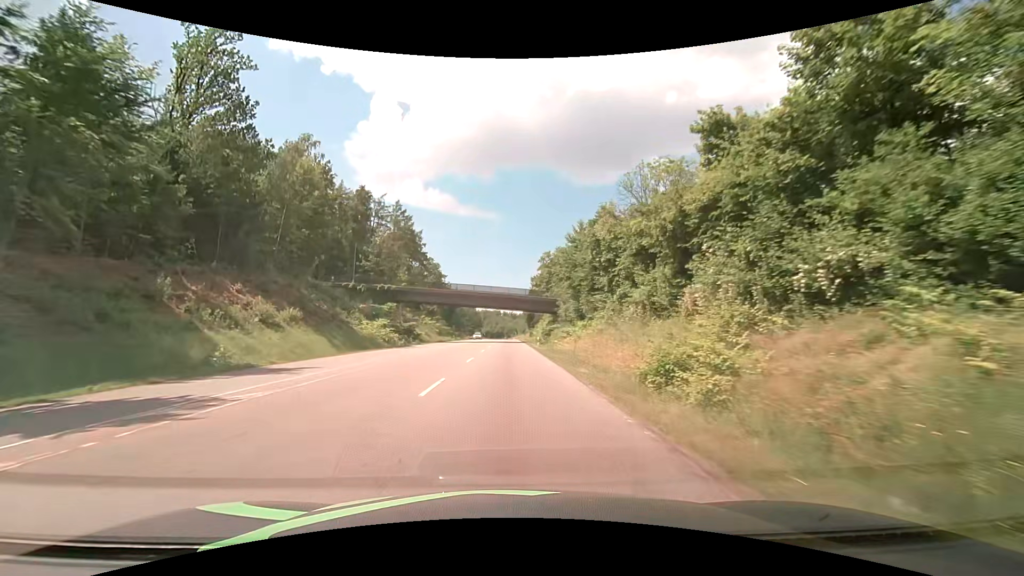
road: secondary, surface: asphalt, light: Day
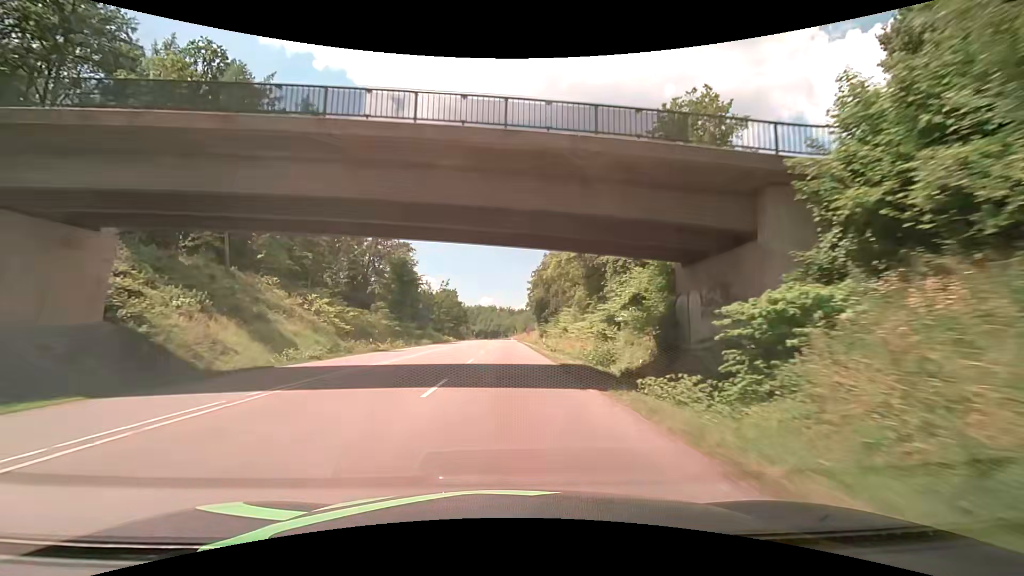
(+0.2, +58.1) m; +1°
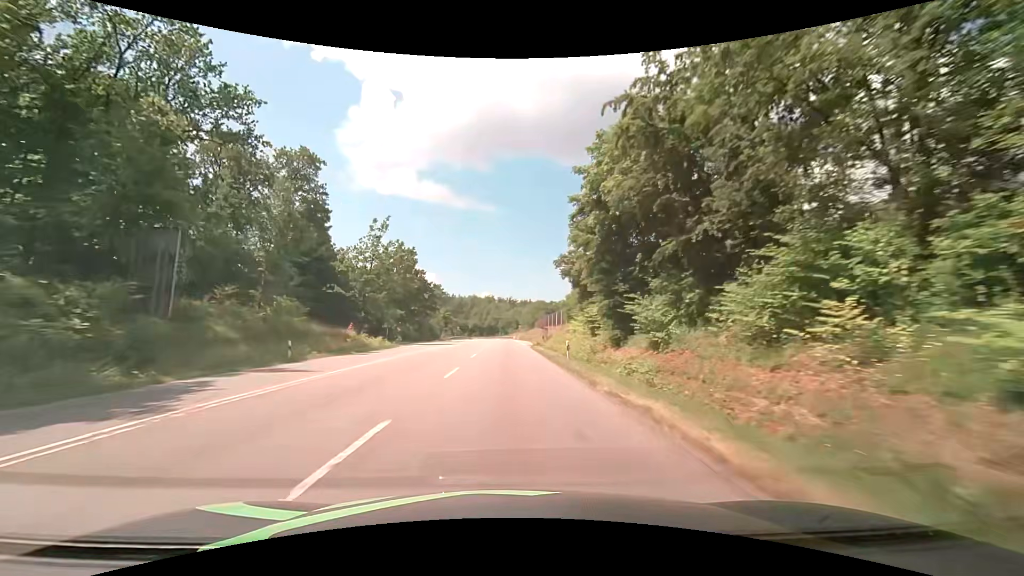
(-0.6, +65.3) m; -1°
(0, +10) (0, +20) (0, +30) (0, +40) (0, +50) (0, +60) (0, +70) (0, +80) (0, +90) (0, +100) m
